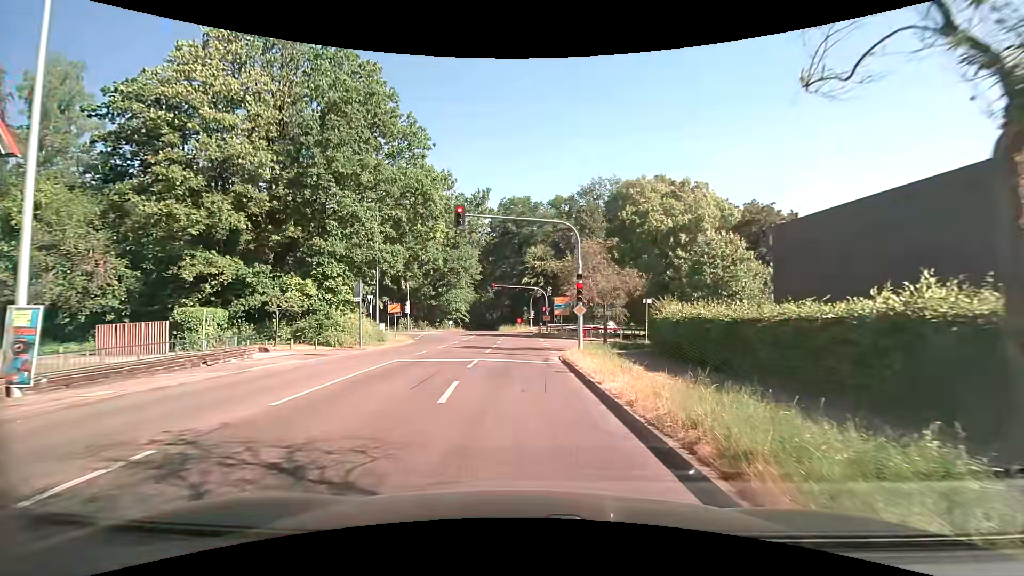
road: tertiary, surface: asphalt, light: Day
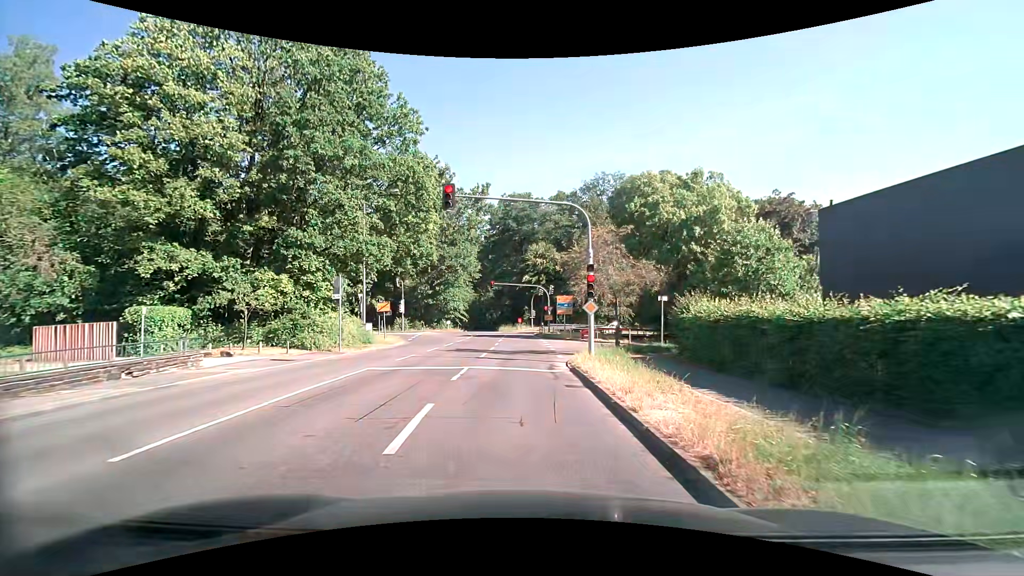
(0.0, +3.1) m; 0°
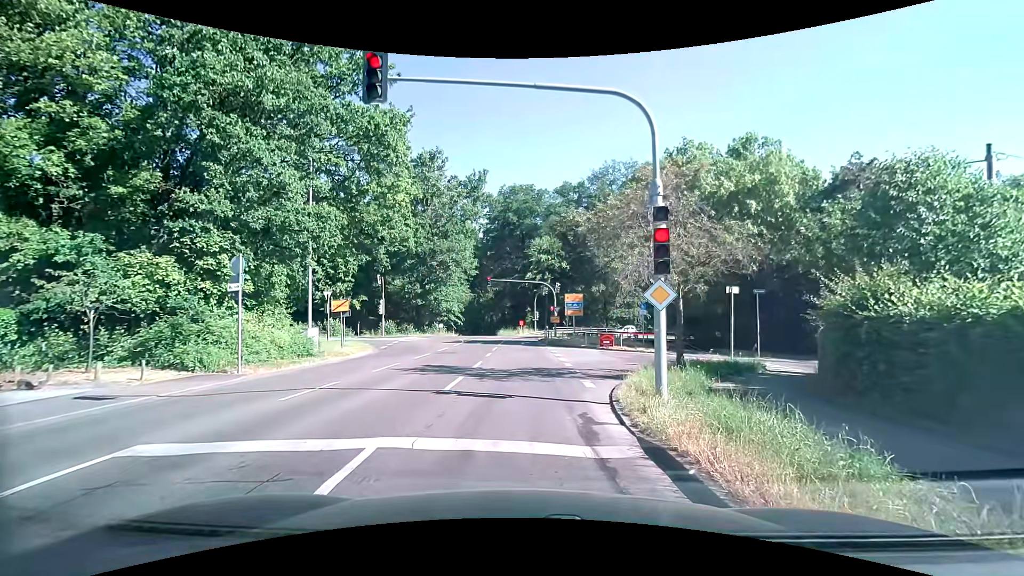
(-0.1, +8.5) m; -1°
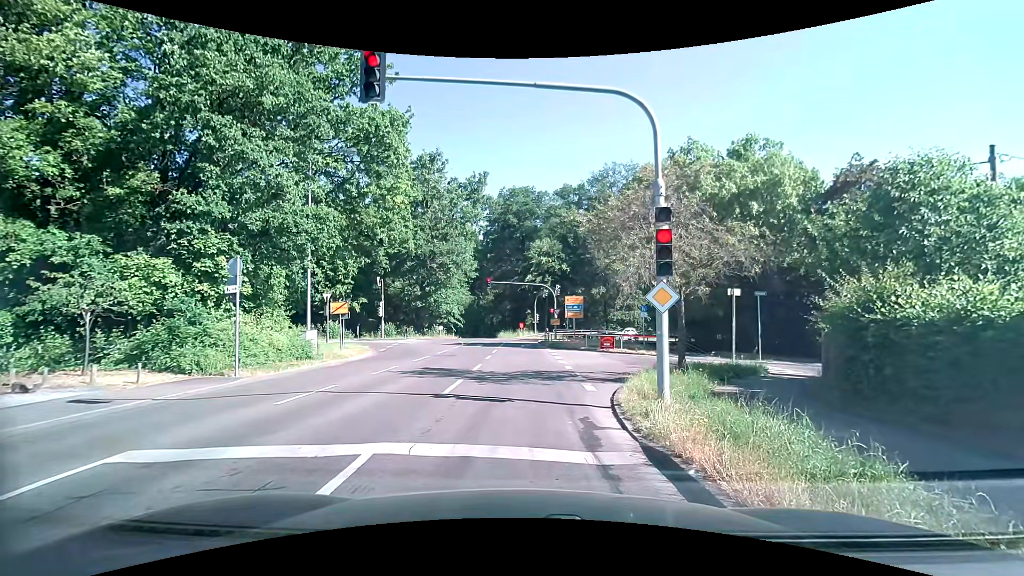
(0.0, +0.2) m; 0°
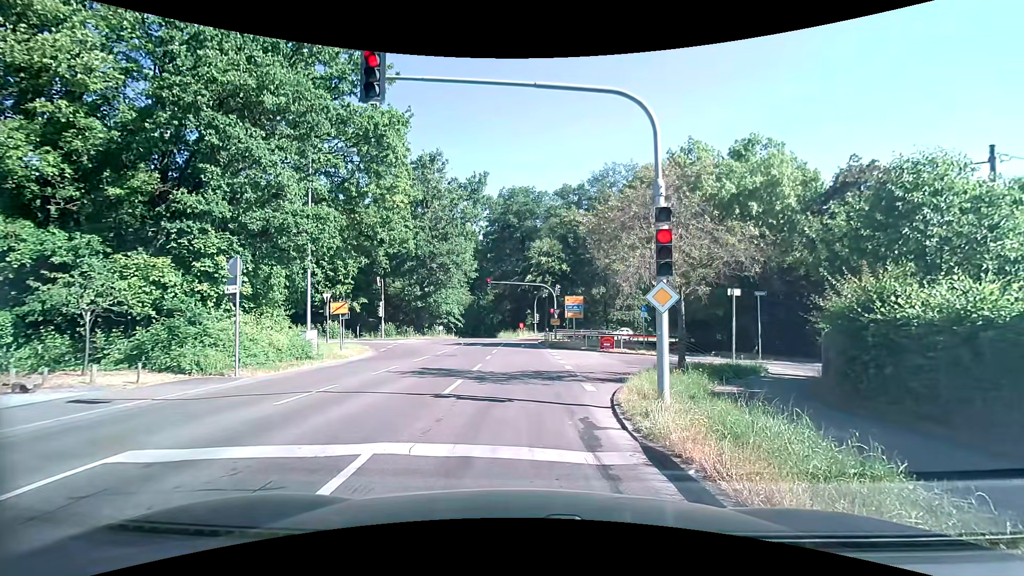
(0.0, 0.0) m; 0°
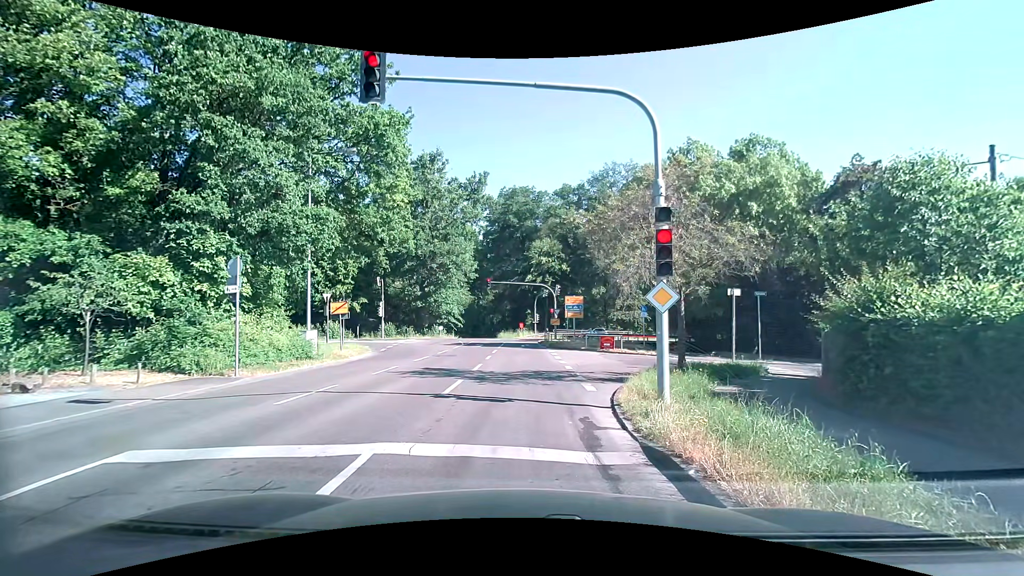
(0.0, 0.0) m; 0°
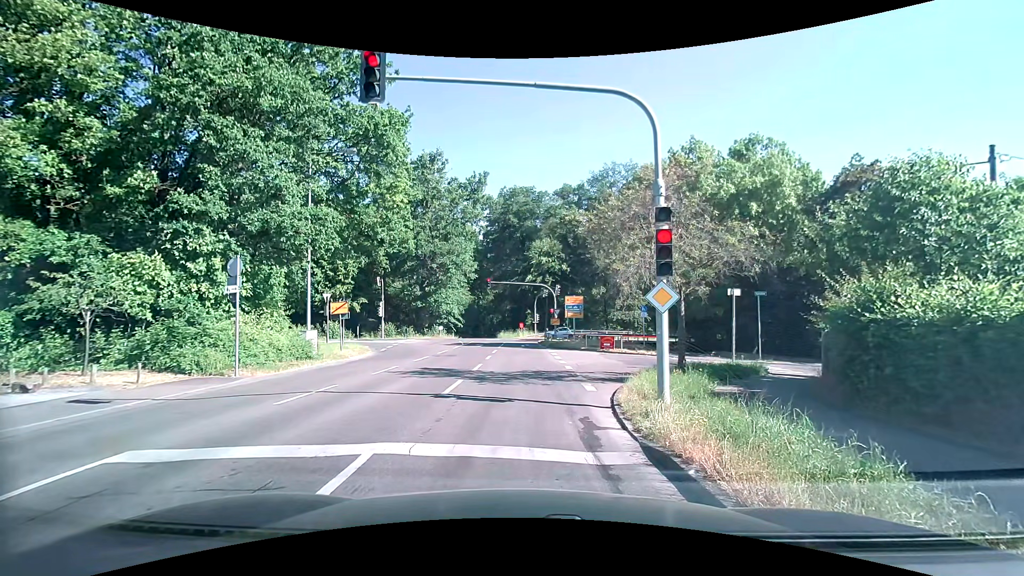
(0.0, 0.0) m; 0°
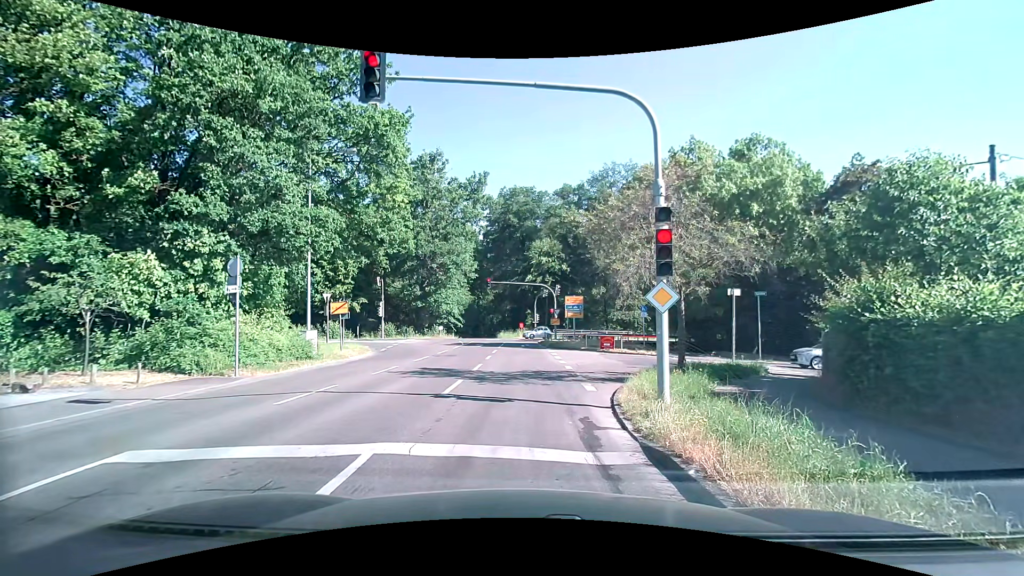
(0.0, 0.0) m; 0°
(0, +10) (0, +20) (0, +30) (0, +40) (0, +50) (+3, +59) (+12, +64) (+21, +68) (+31, +72) (+40, +76) m
